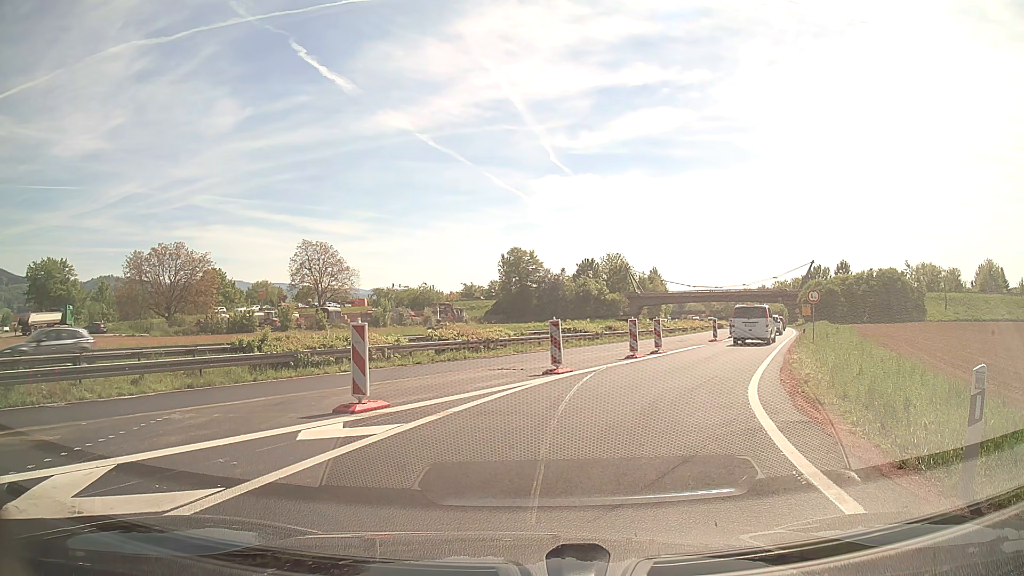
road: trunk_link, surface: asphalt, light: Day
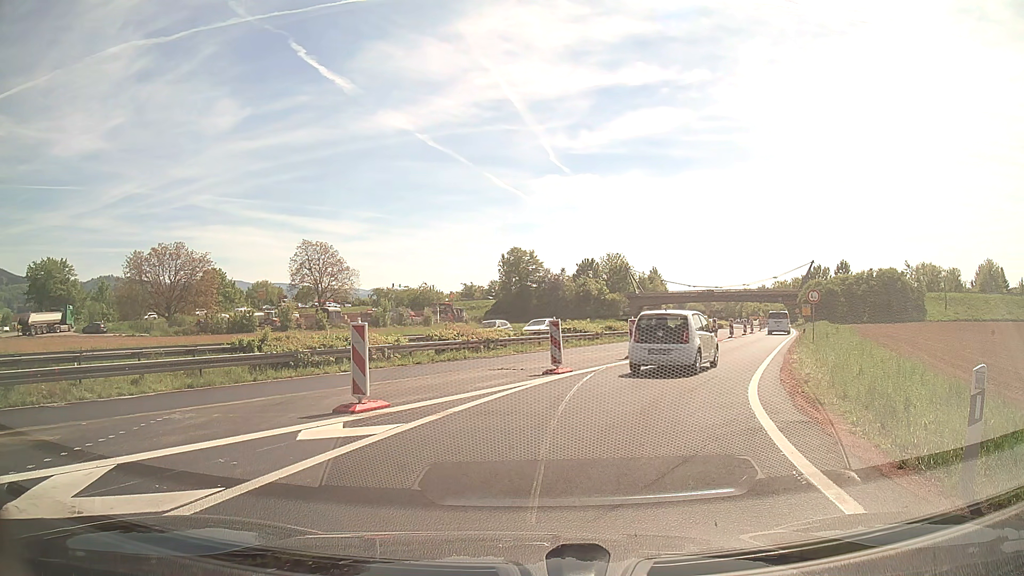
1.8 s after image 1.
(0.0, 0.0) m; 0°
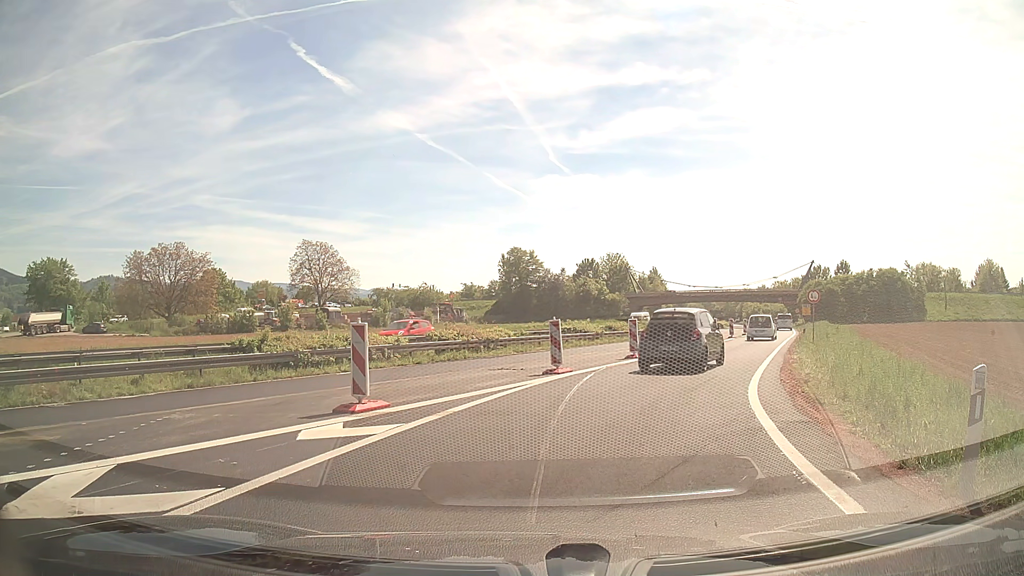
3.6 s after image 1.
(0.0, 0.0) m; 0°
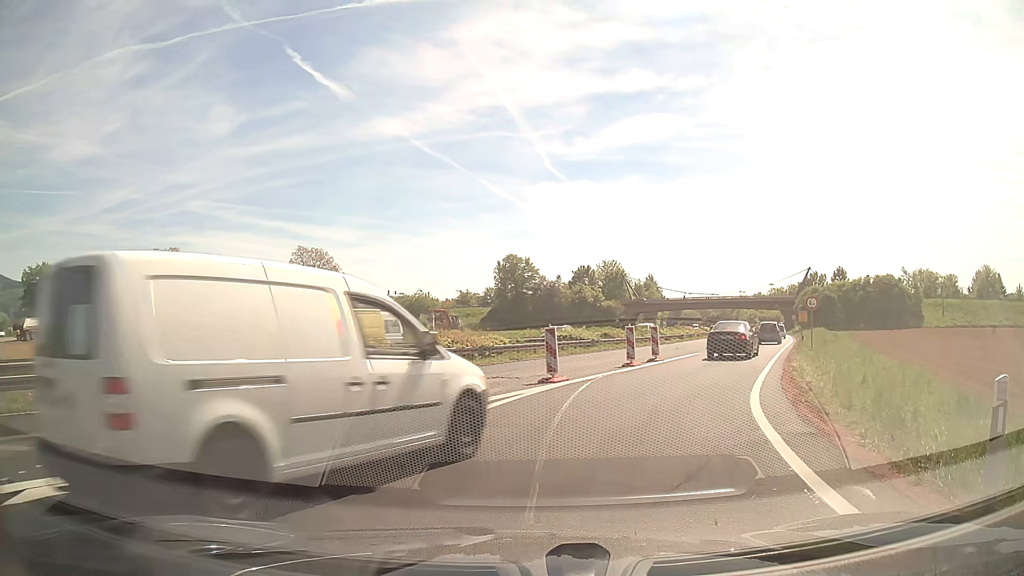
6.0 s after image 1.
(0.0, +0.5) m; 0°
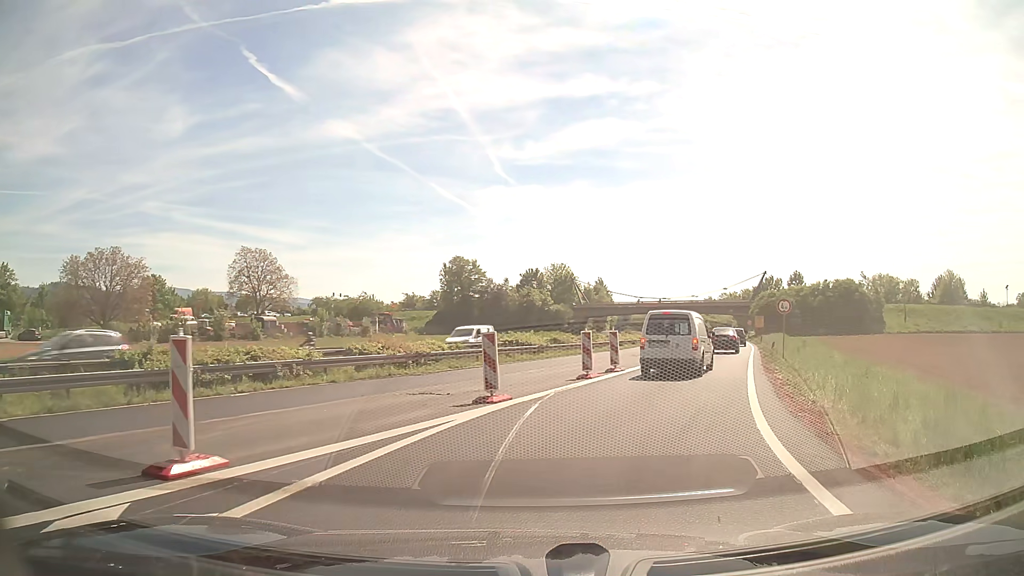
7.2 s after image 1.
(+0.2, +3.8) m; +6°
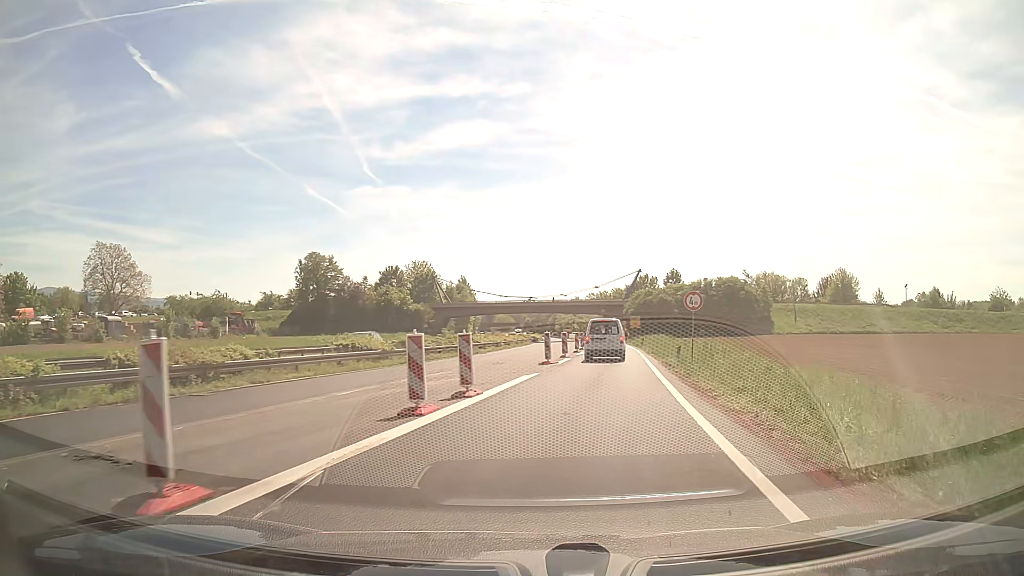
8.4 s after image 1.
(+0.9, +8.0) m; +11°
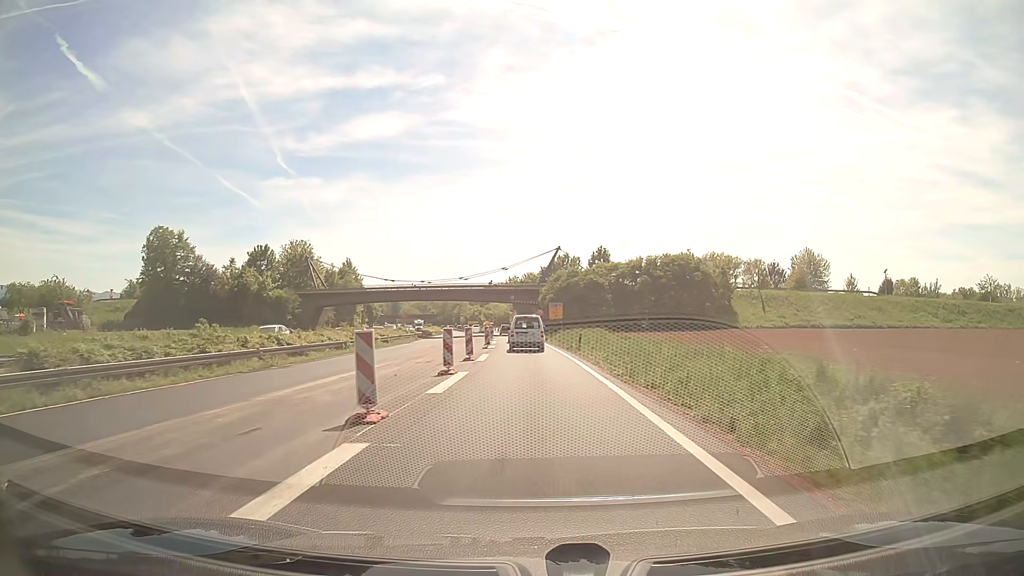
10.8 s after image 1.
(+2.5, +25.8) m; +7°
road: trunk
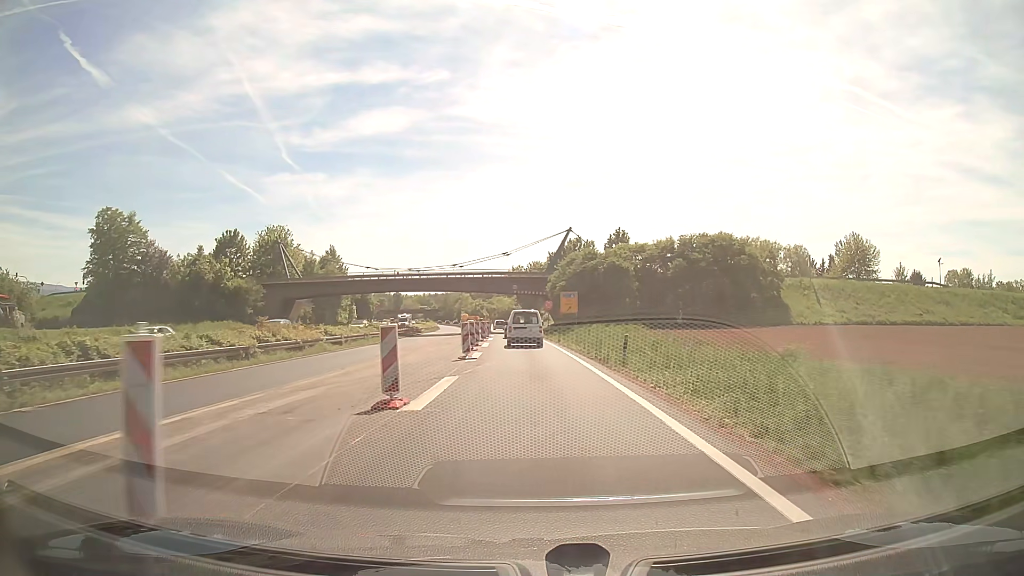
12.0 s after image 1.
(0.0, +15.5) m; 0°
(0, +10) (0, +20) (0, +30) (-1, +40) (-1, +50) (-2, +60) (-2, +70) (-3, +80) (-4, +90) (-5, +100) m
